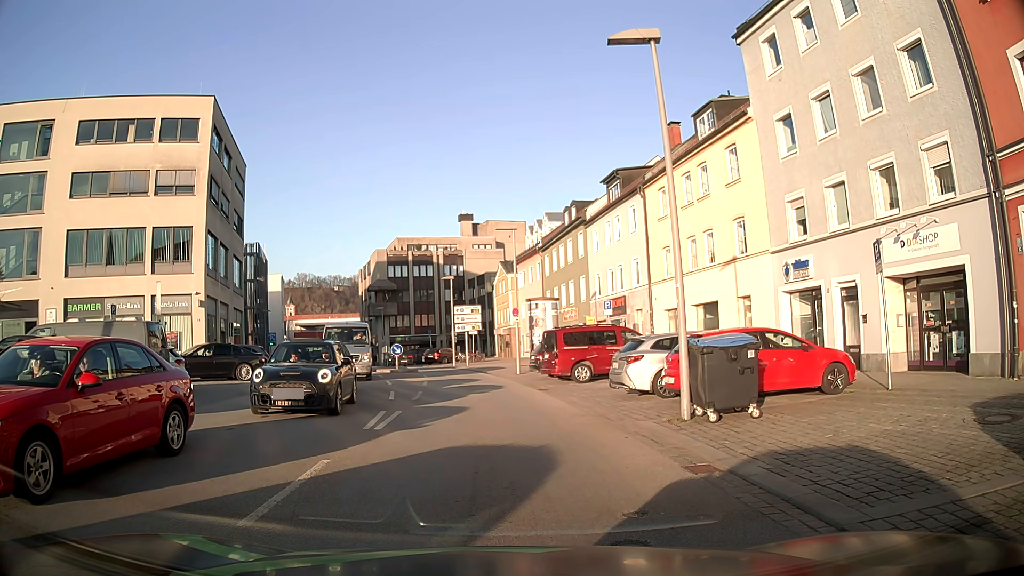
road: tertiary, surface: asphalt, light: Day
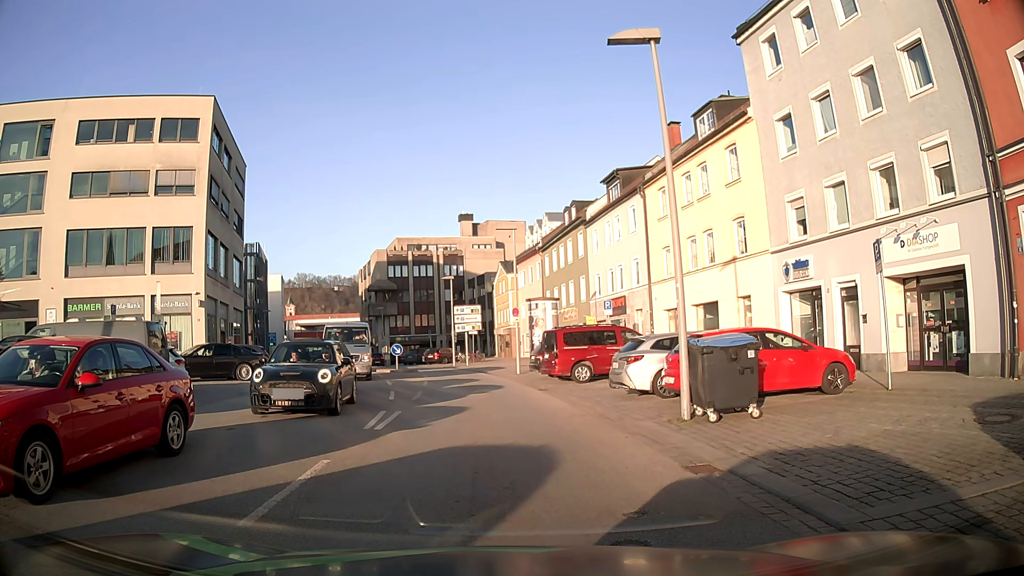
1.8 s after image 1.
(0.0, 0.0) m; 0°
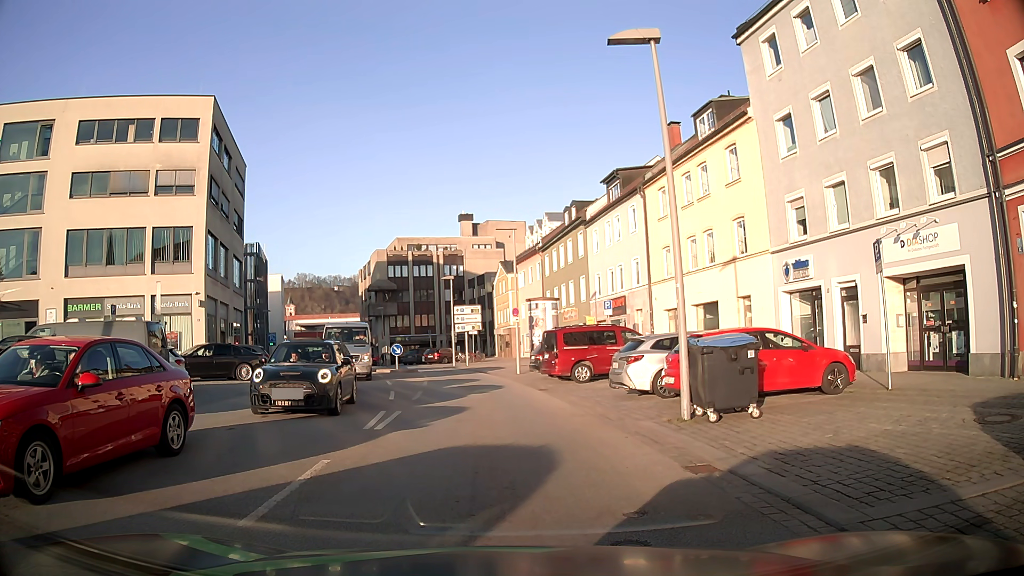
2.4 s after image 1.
(0.0, 0.0) m; 0°
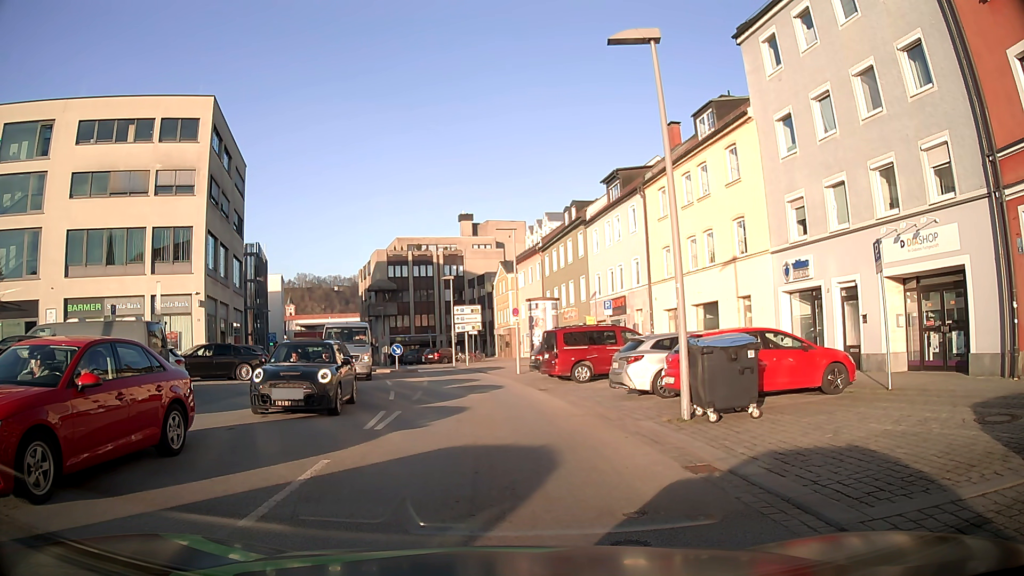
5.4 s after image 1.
(0.0, 0.0) m; 0°
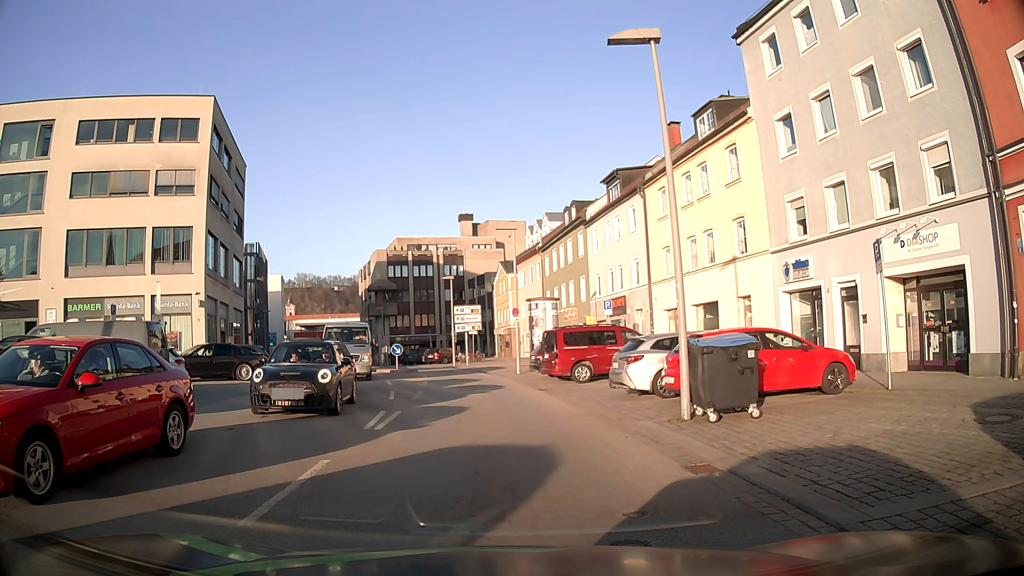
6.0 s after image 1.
(0.0, 0.0) m; 0°
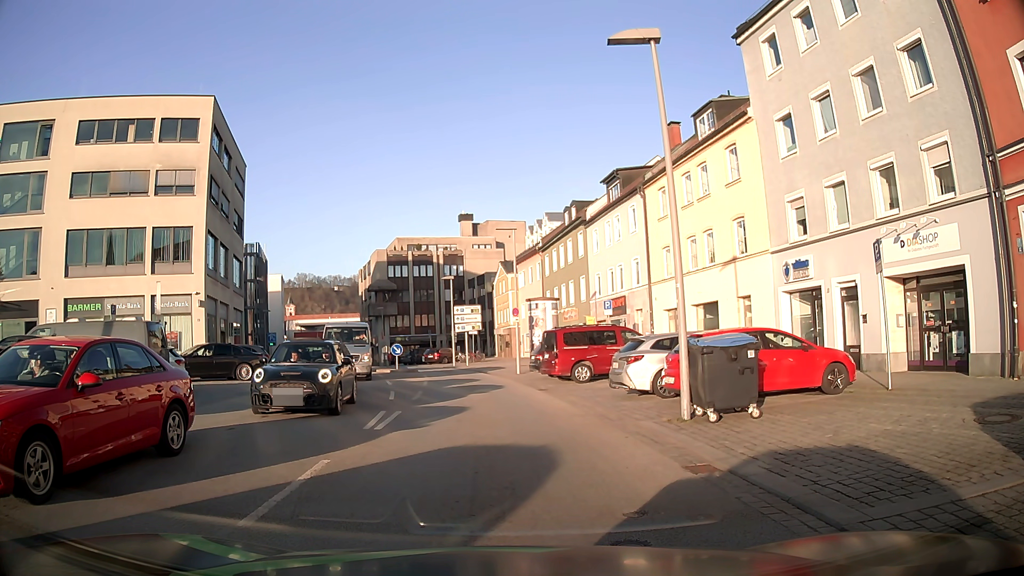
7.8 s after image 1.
(0.0, 0.0) m; 0°
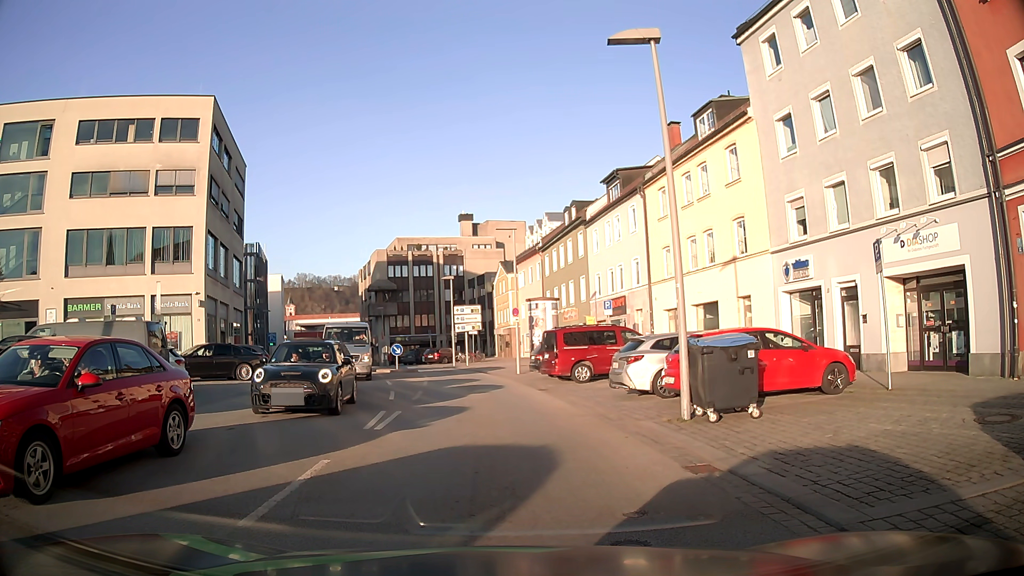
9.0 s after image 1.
(0.0, 0.0) m; 0°
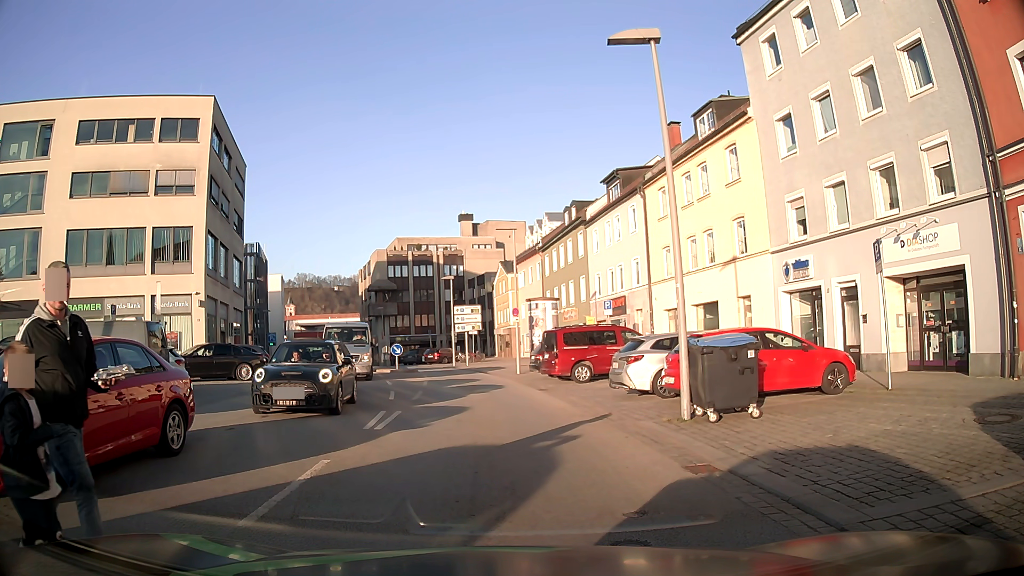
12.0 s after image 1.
(0.0, 0.0) m; 0°
